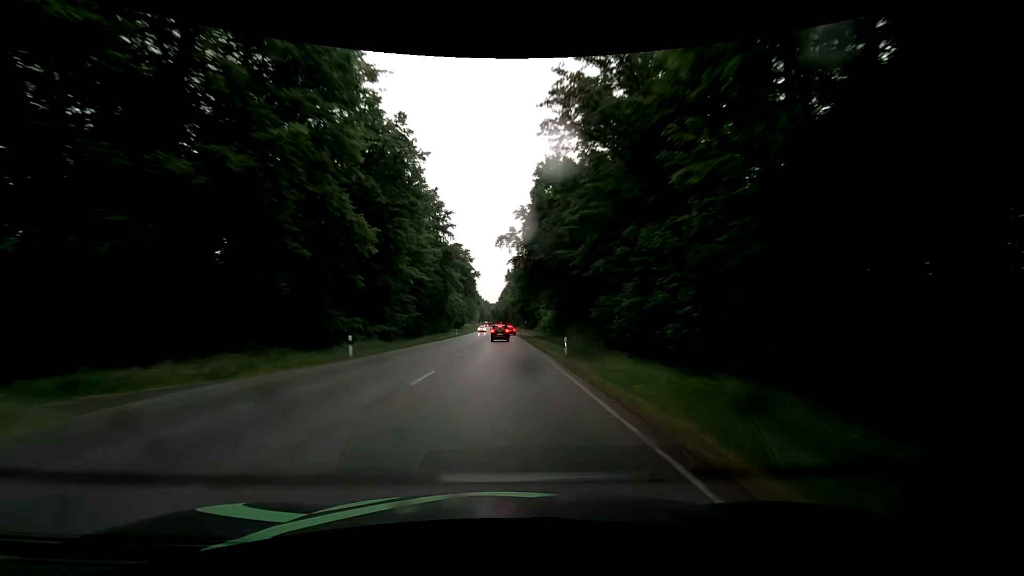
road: secondary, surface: asphalt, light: Day
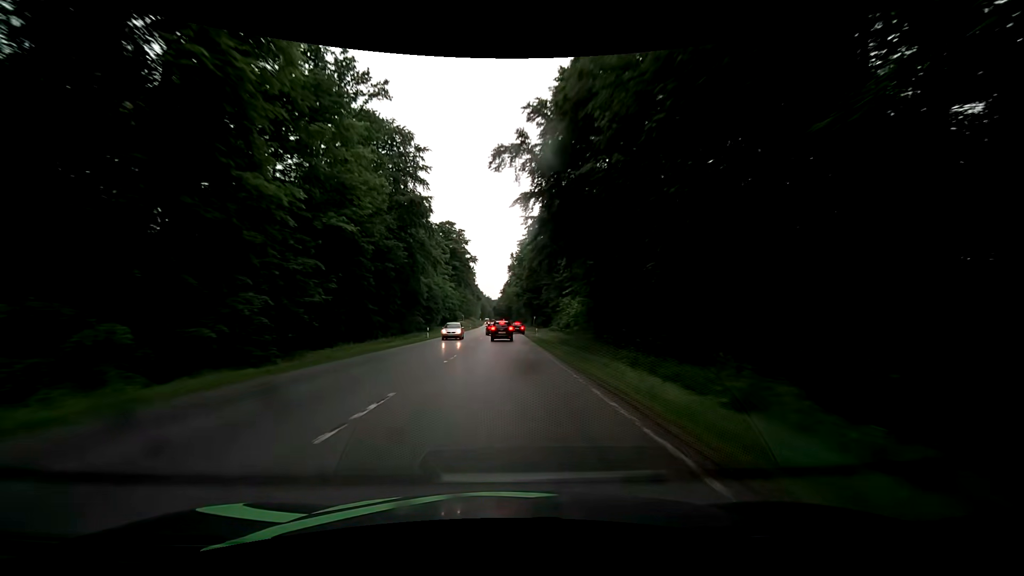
(+0.1, +29.7) m; +2°
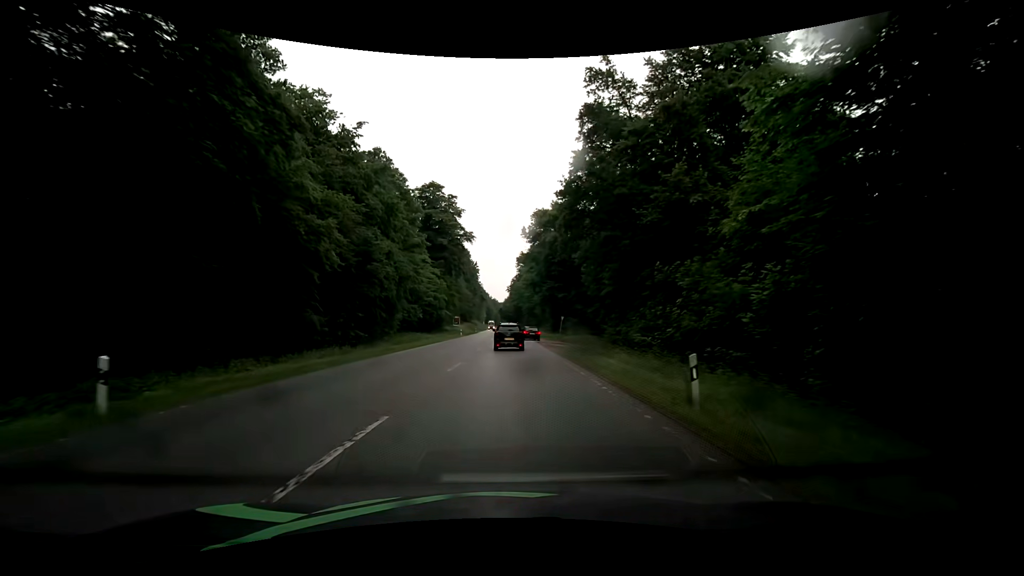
(-1.7, +38.0) m; -2°
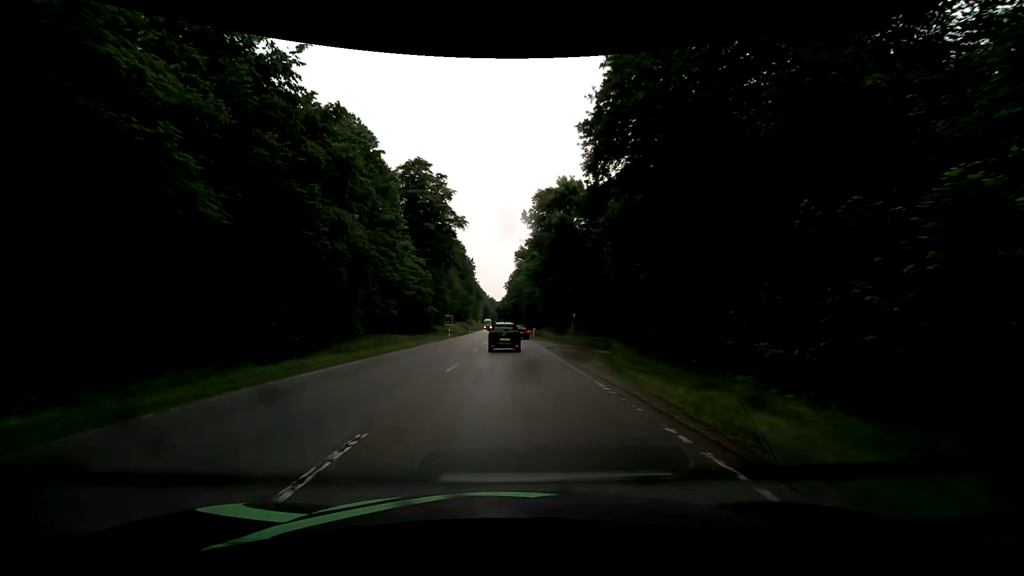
(-0.2, +12.4) m; 0°
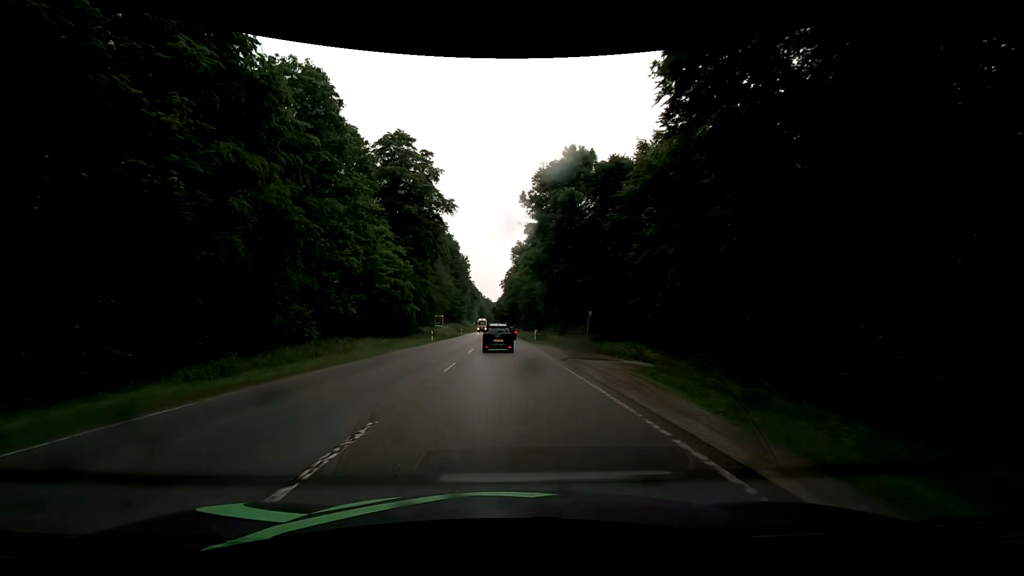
(-0.1, +11.3) m; -1°
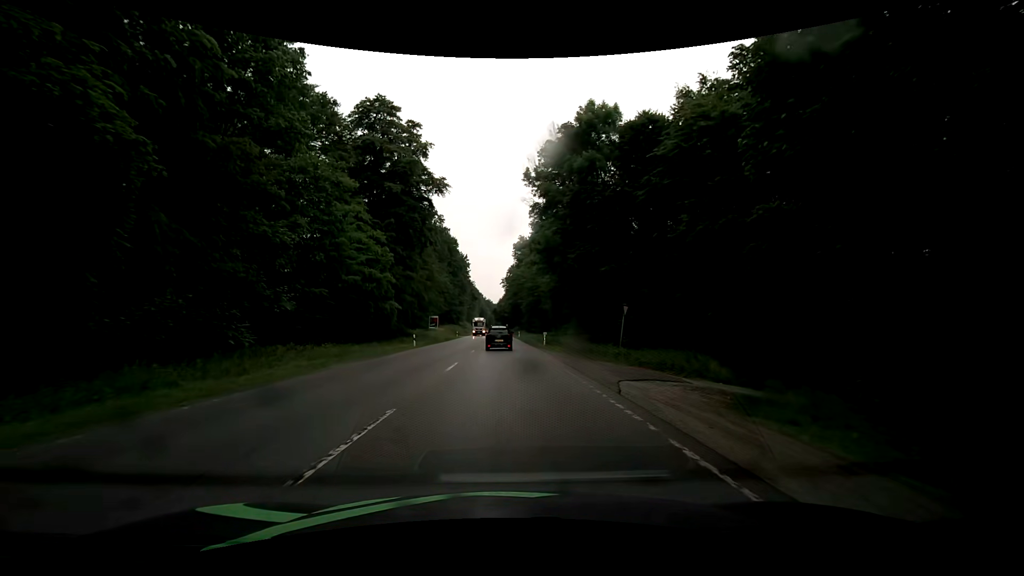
(-0.1, +10.7) m; +1°
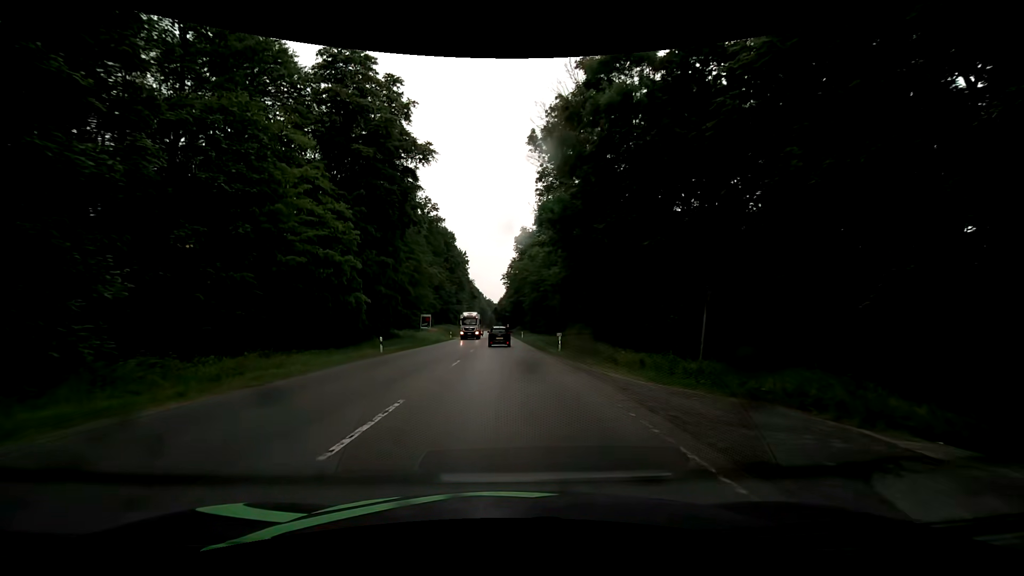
(-0.3, +11.0) m; -2°
